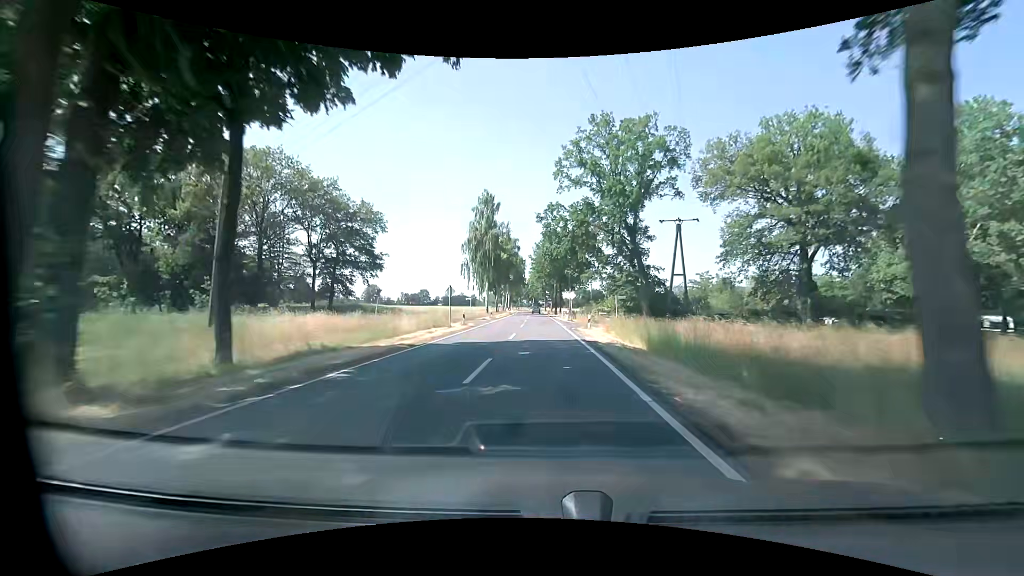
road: tertiary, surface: asphalt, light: Day
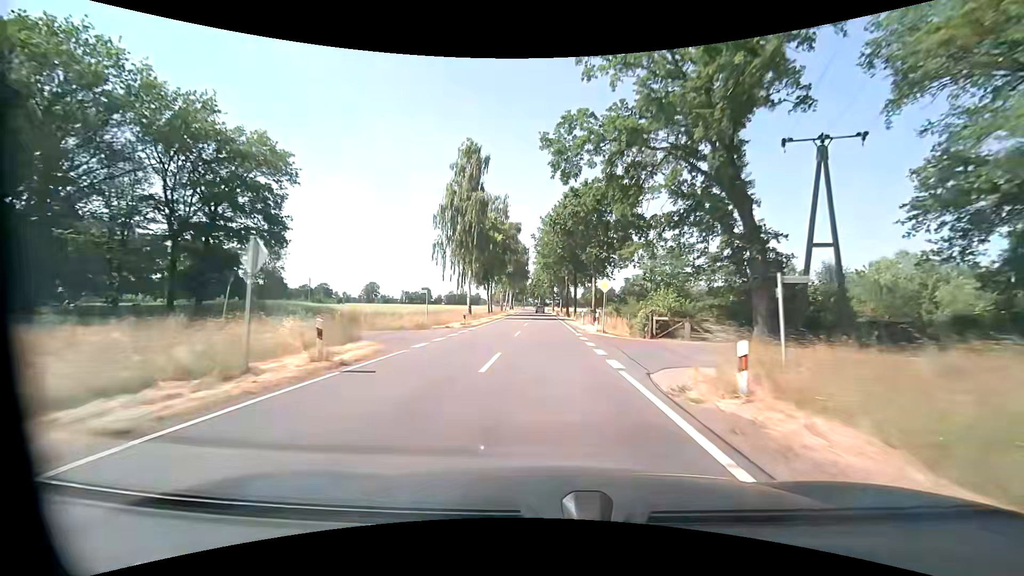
(-0.2, +22.8) m; -1°
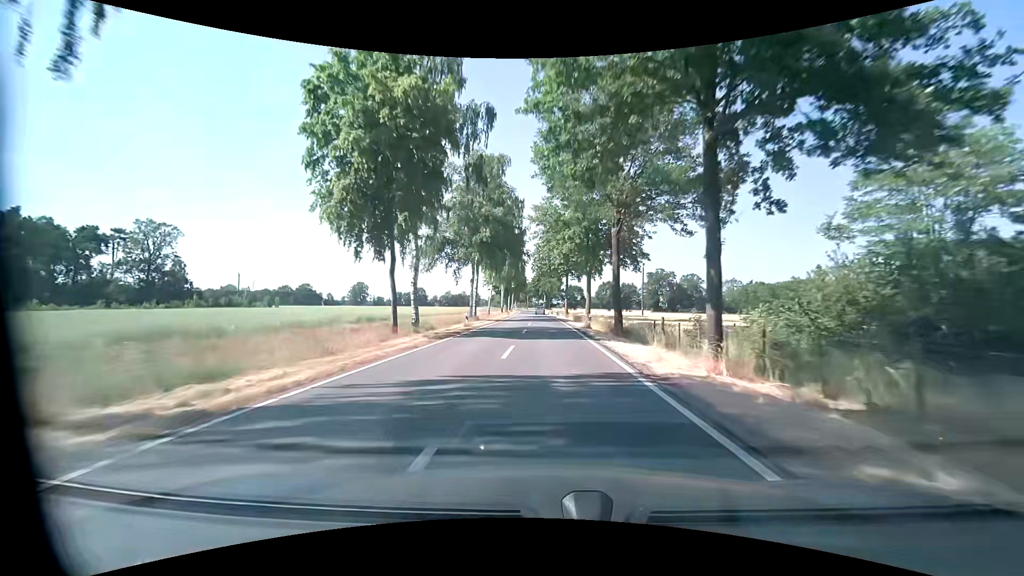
(-0.4, +45.7) m; -1°
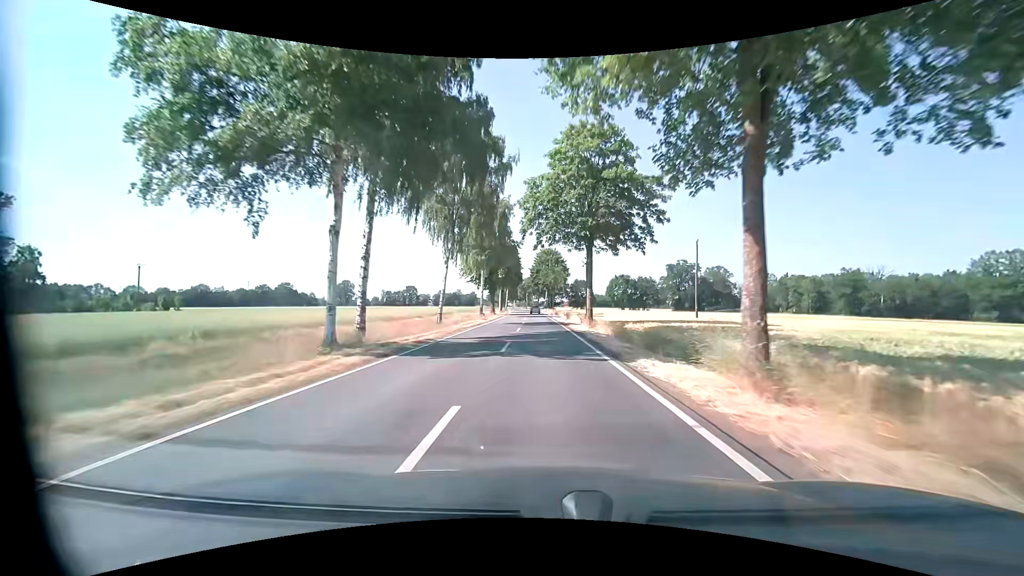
(0.0, +34.3) m; 0°
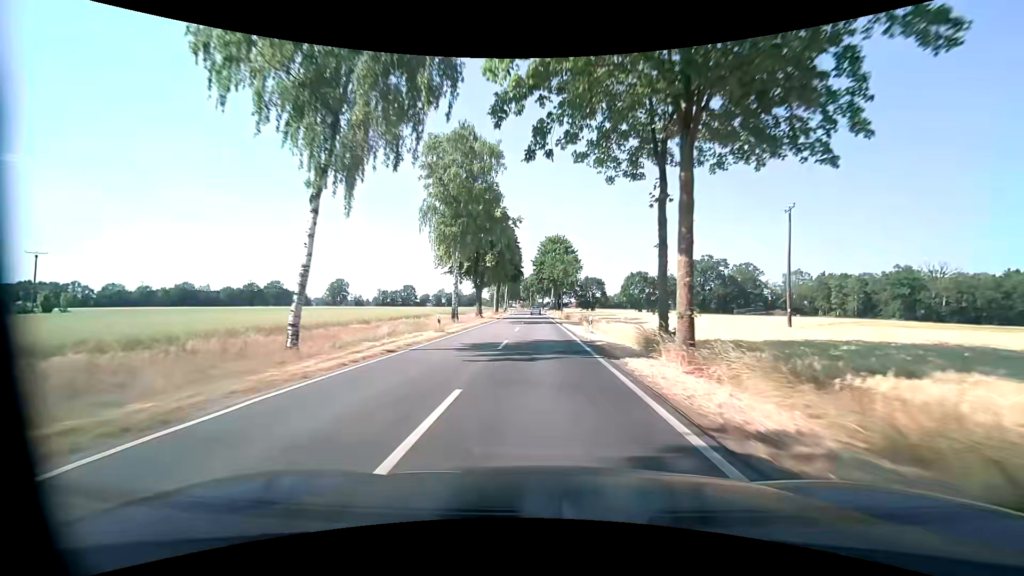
(-0.1, +22.9) m; 0°
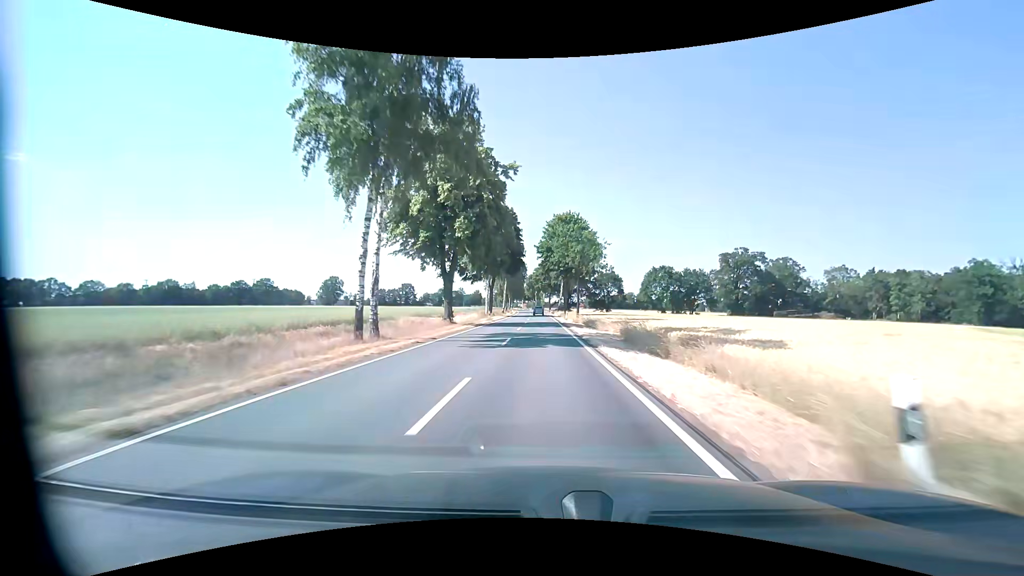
(-0.3, +22.9) m; -1°
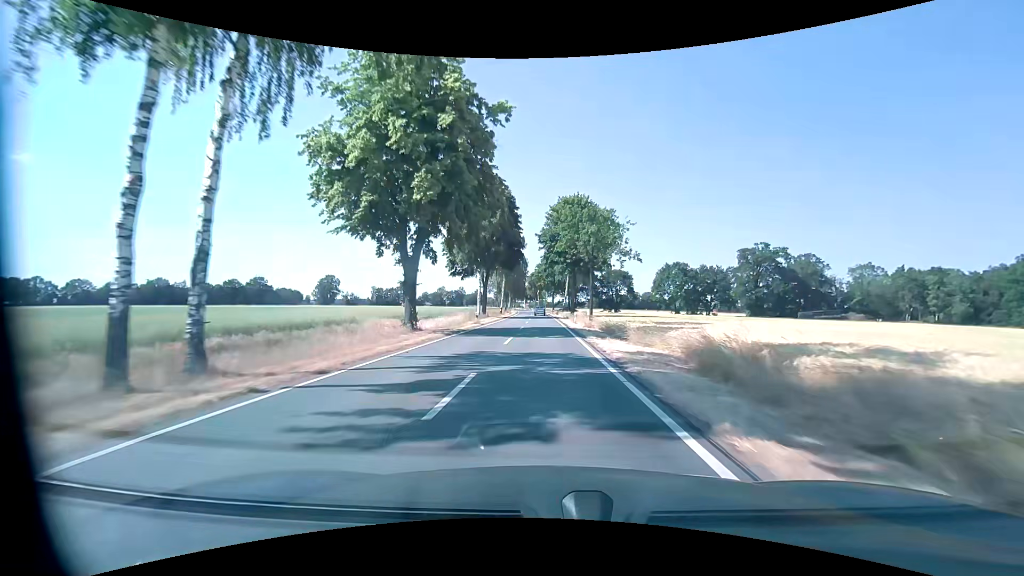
(0.0, +11.5) m; 0°
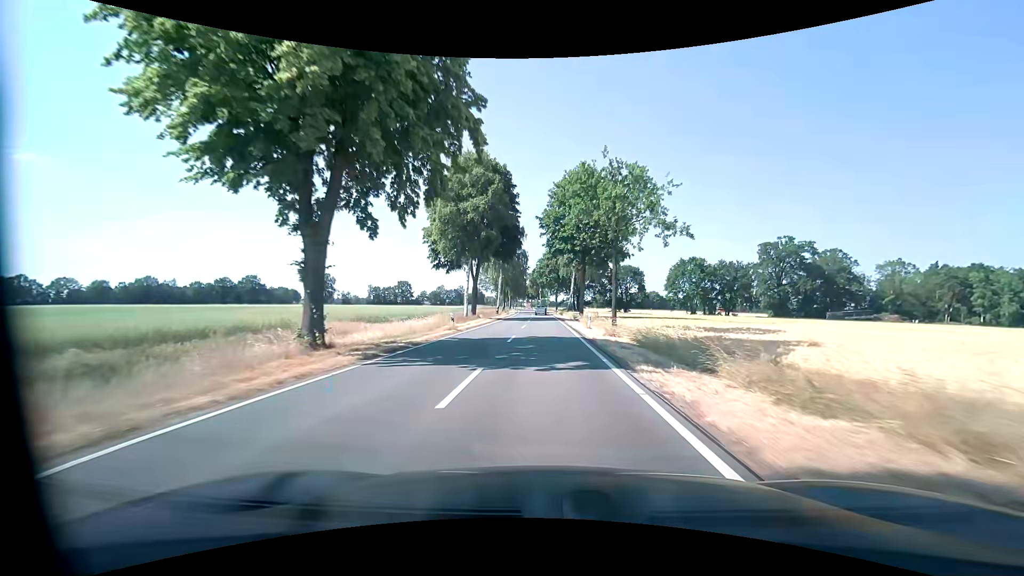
(0.0, +11.5) m; 0°
(0, +10) (0, +20) (0, +30) (0, +40) (0, +50) (0, +60) (0, +70) (-1, +80) (-1, +90) (-1, +100) m
